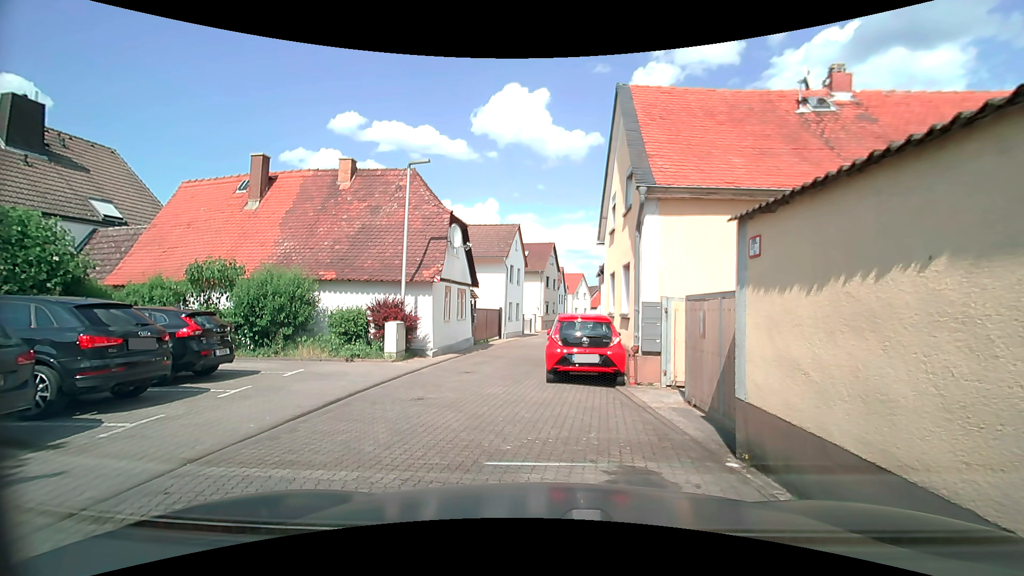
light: Day
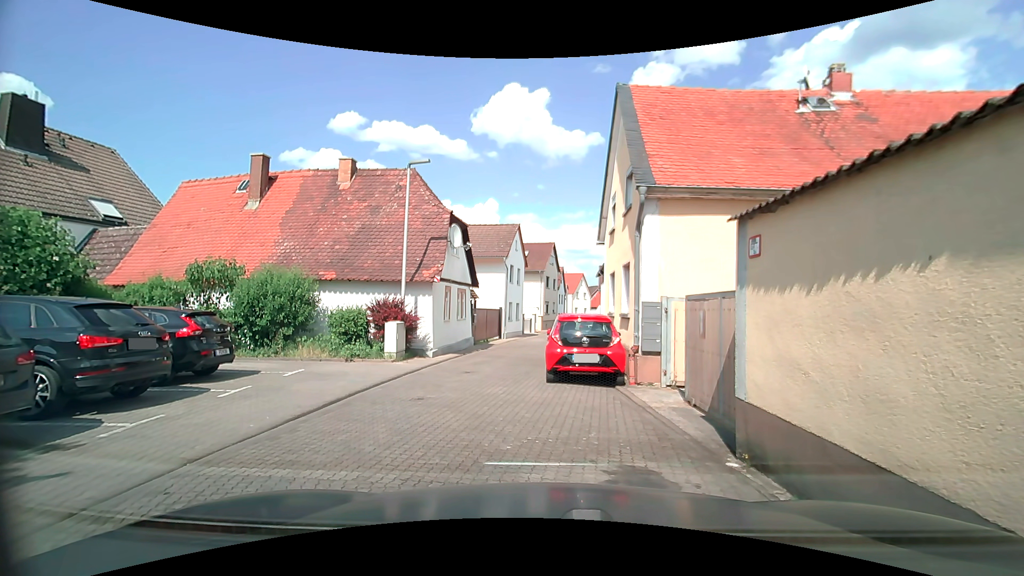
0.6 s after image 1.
(0.0, 0.0) m; 0°
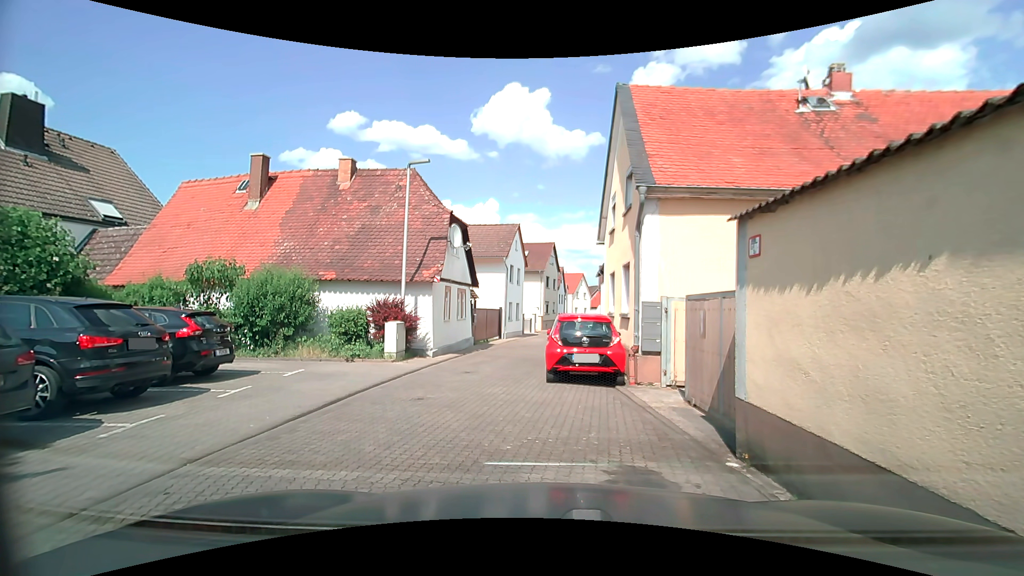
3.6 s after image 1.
(0.0, 0.0) m; 0°
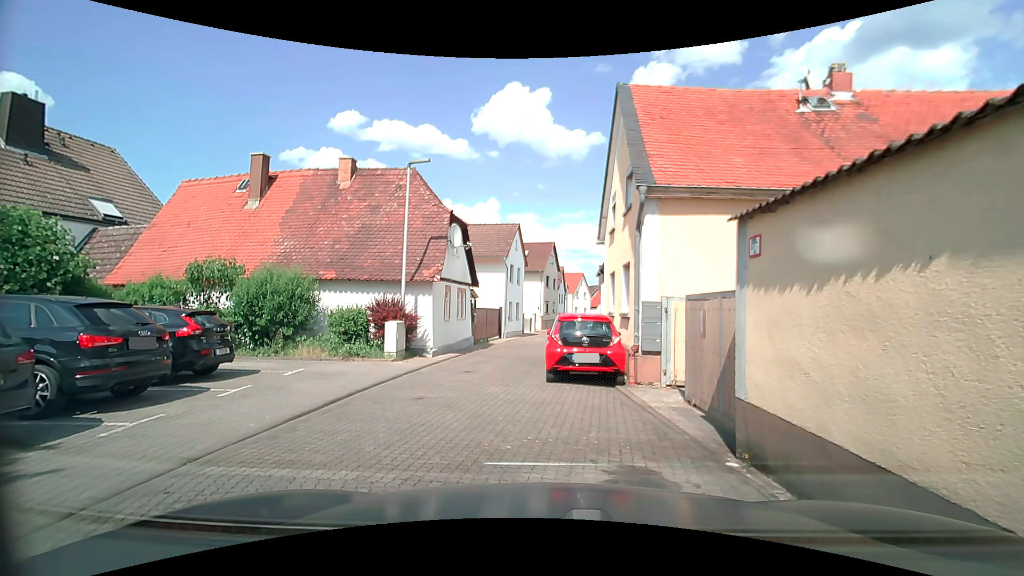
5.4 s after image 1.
(0.0, 0.0) m; 0°
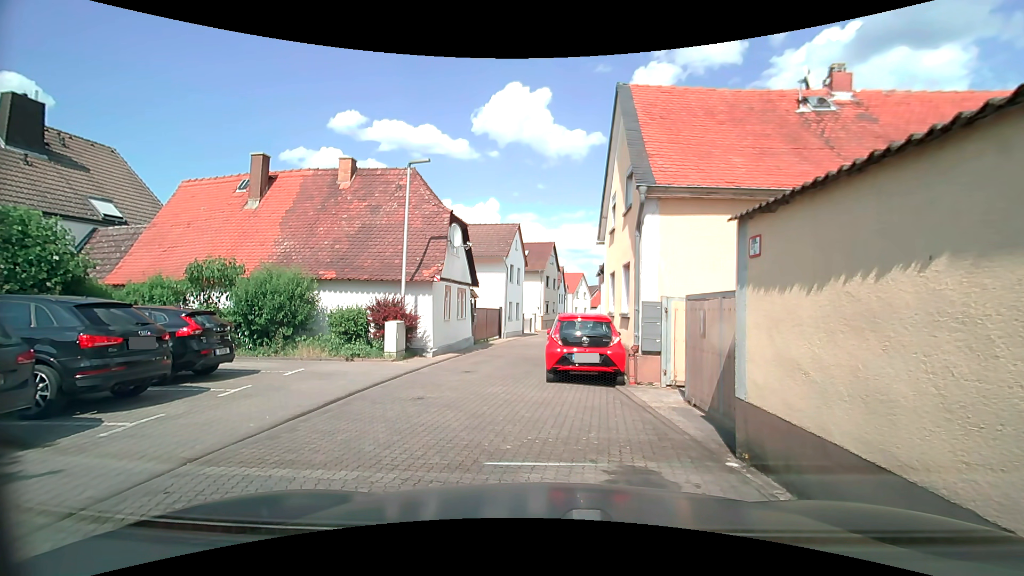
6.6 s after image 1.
(0.0, 0.0) m; 0°
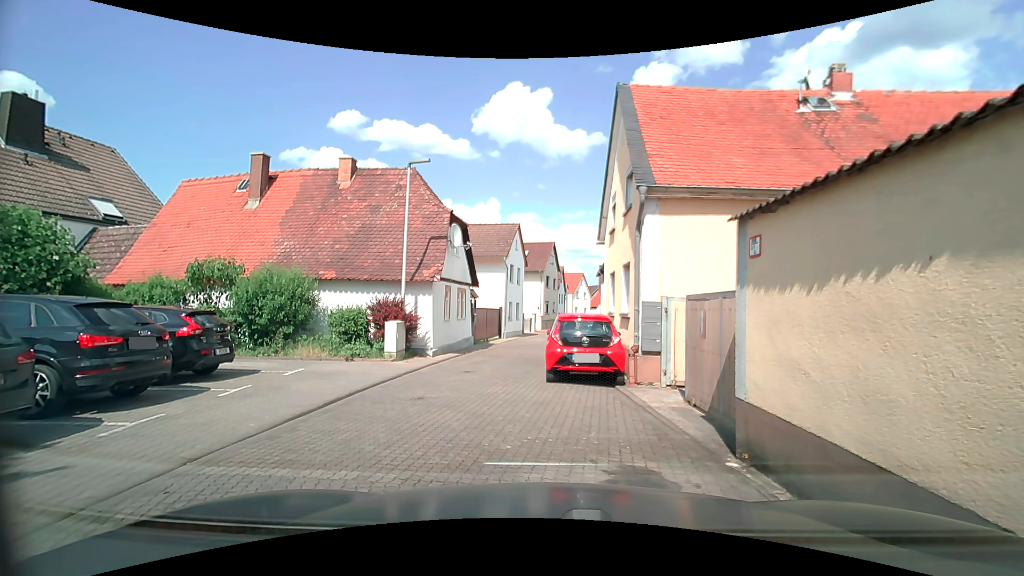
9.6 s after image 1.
(0.0, 0.0) m; 0°
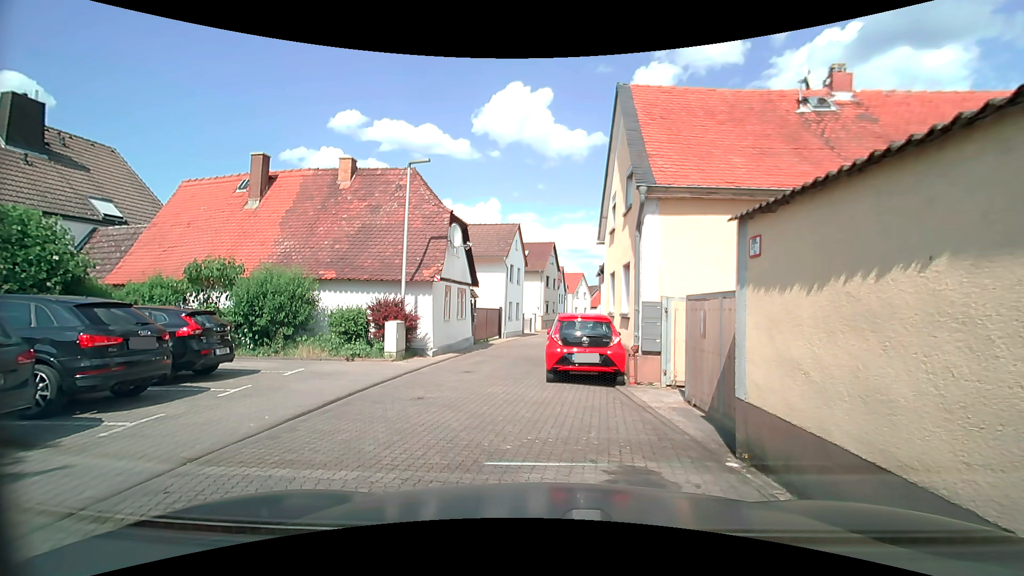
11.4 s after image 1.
(0.0, 0.0) m; 0°
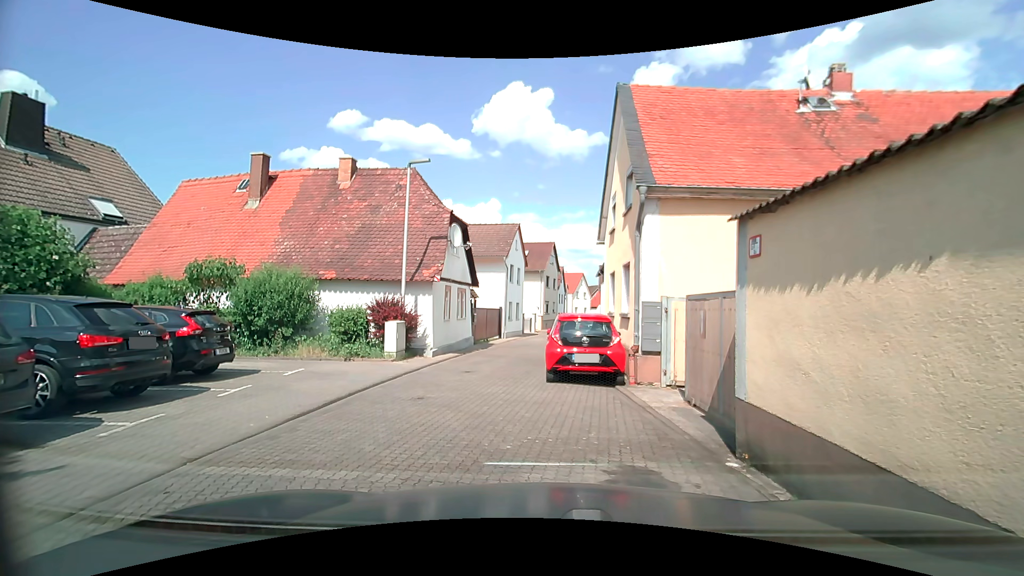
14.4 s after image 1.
(0.0, 0.0) m; 0°
